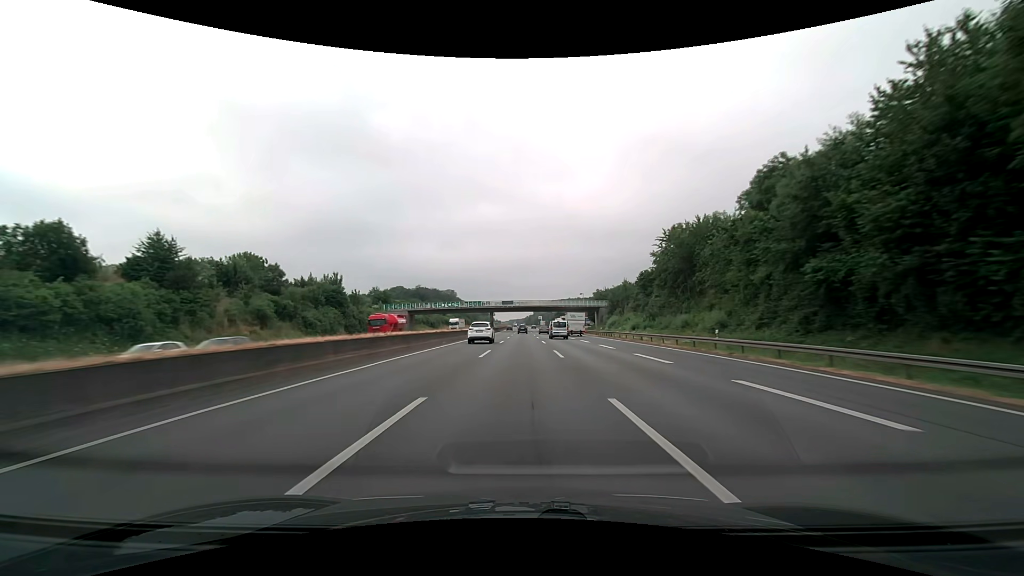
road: motorway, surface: asphalt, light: Day
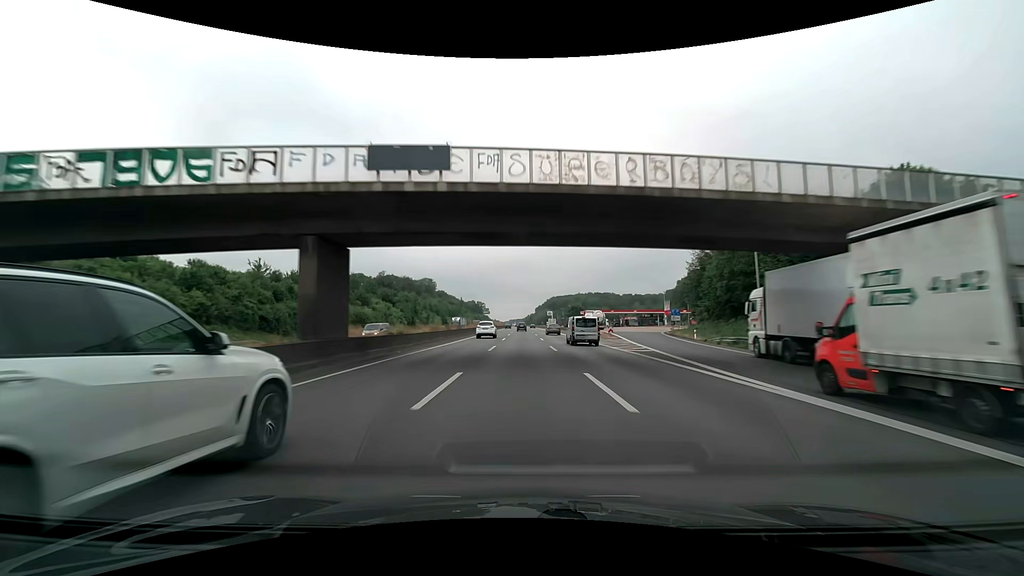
(-0.3, +103.2) m; 0°
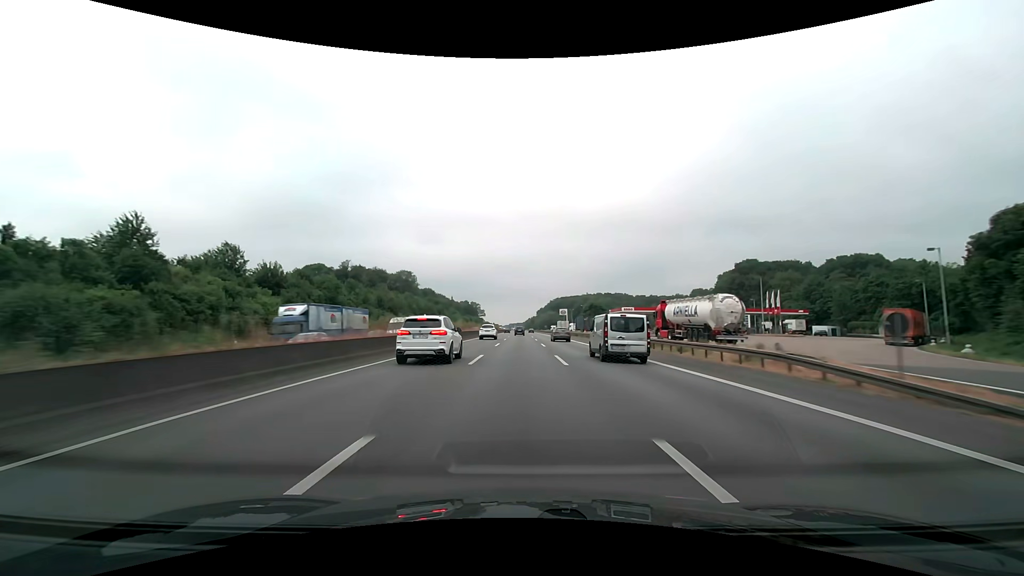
(-0.2, +62.0) m; 0°
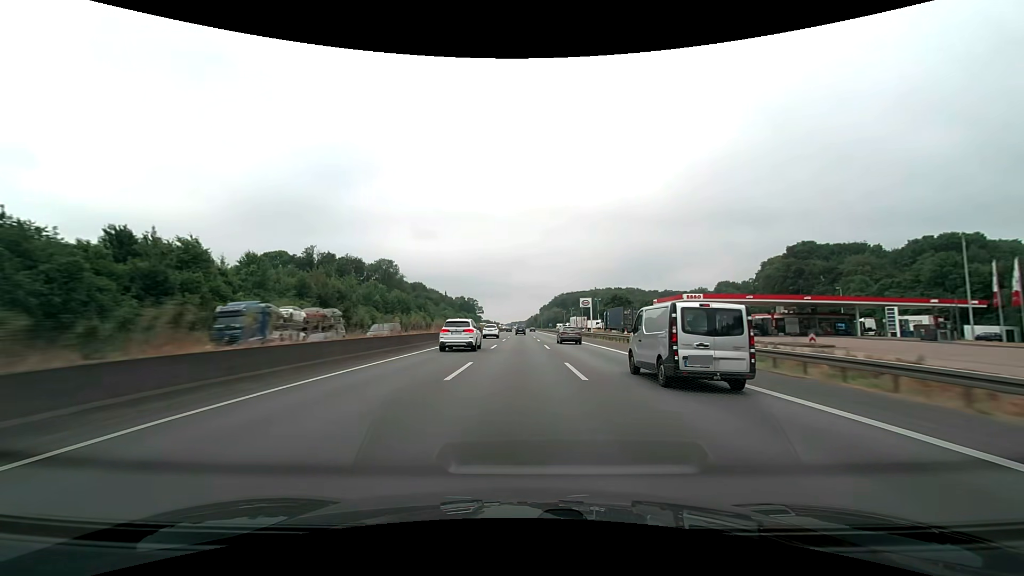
(0.0, +41.3) m; 0°
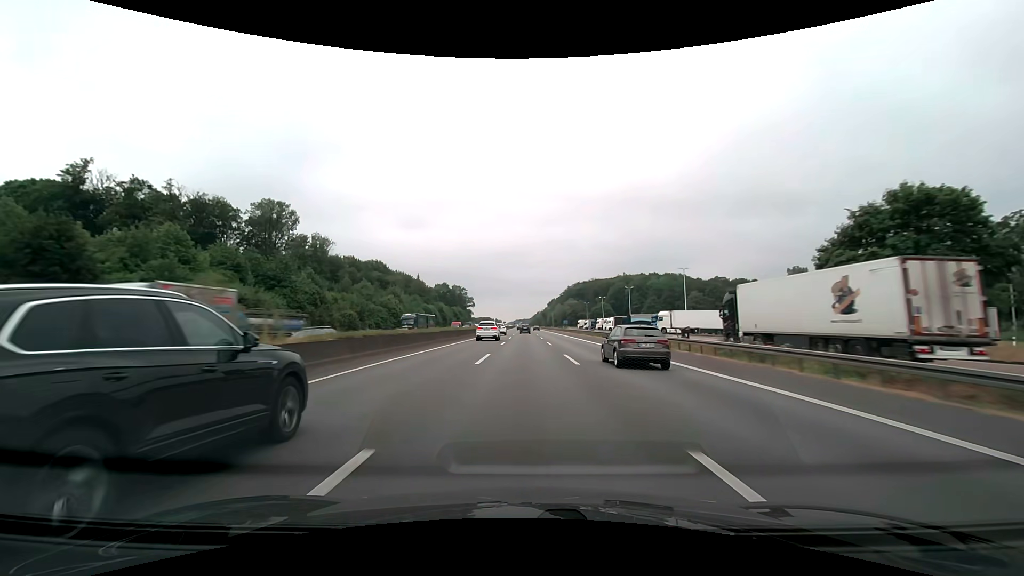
(-0.5, +103.2) m; -1°
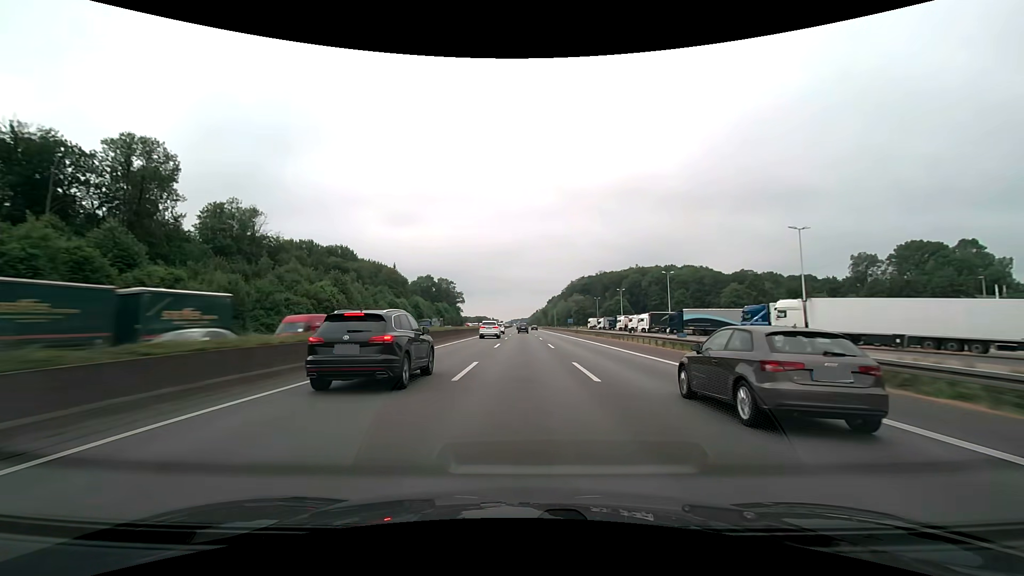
(+0.1, +41.3) m; 0°
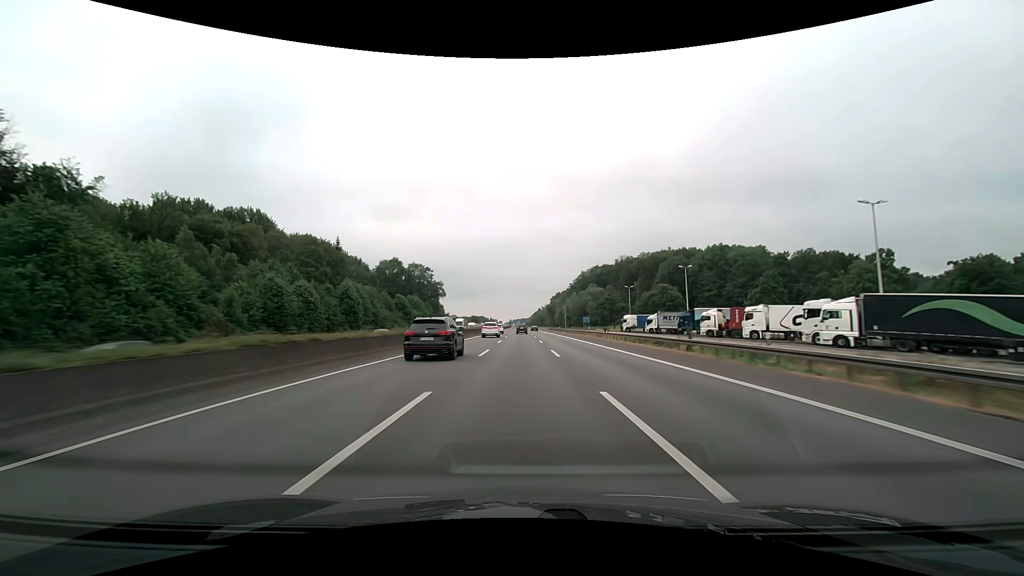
(+0.1, +62.0) m; 0°
